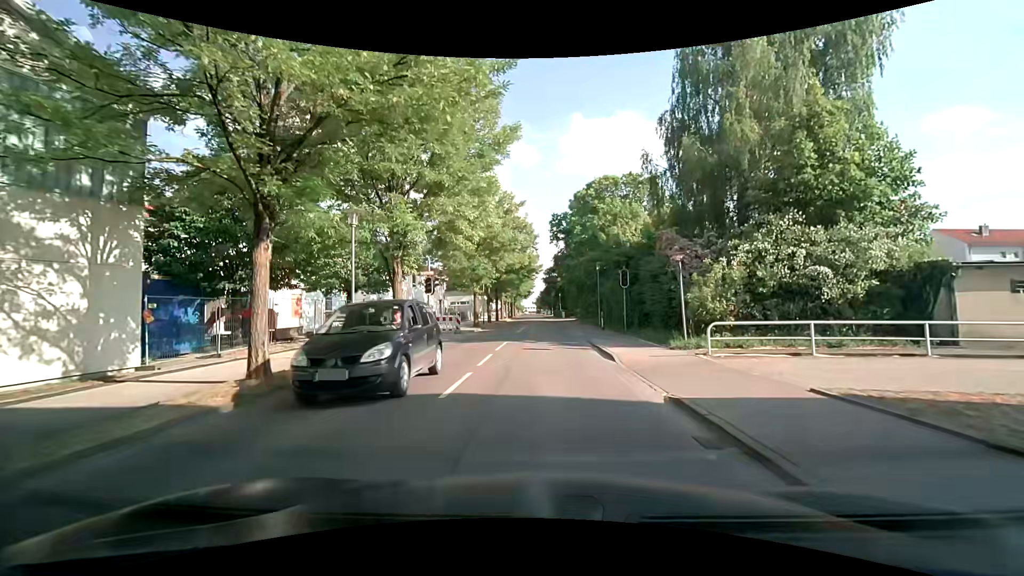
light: Day
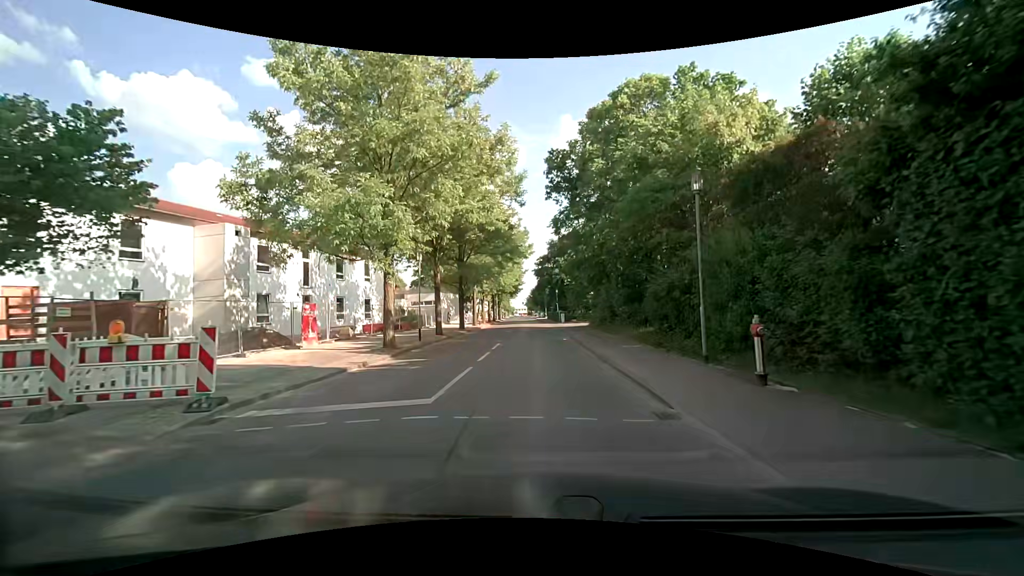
(0.0, +23.4) m; 0°
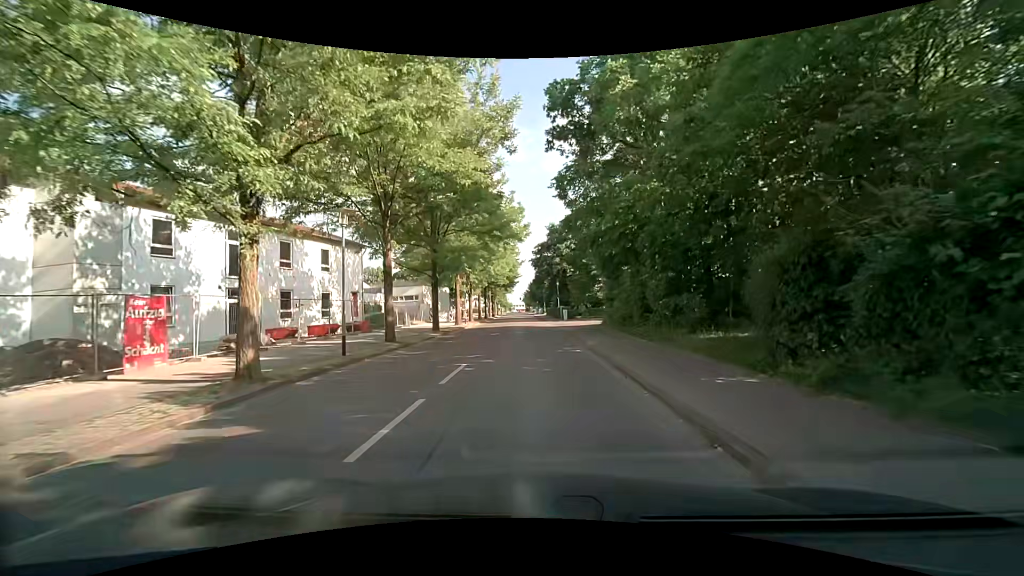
(0.0, +9.5) m; 0°
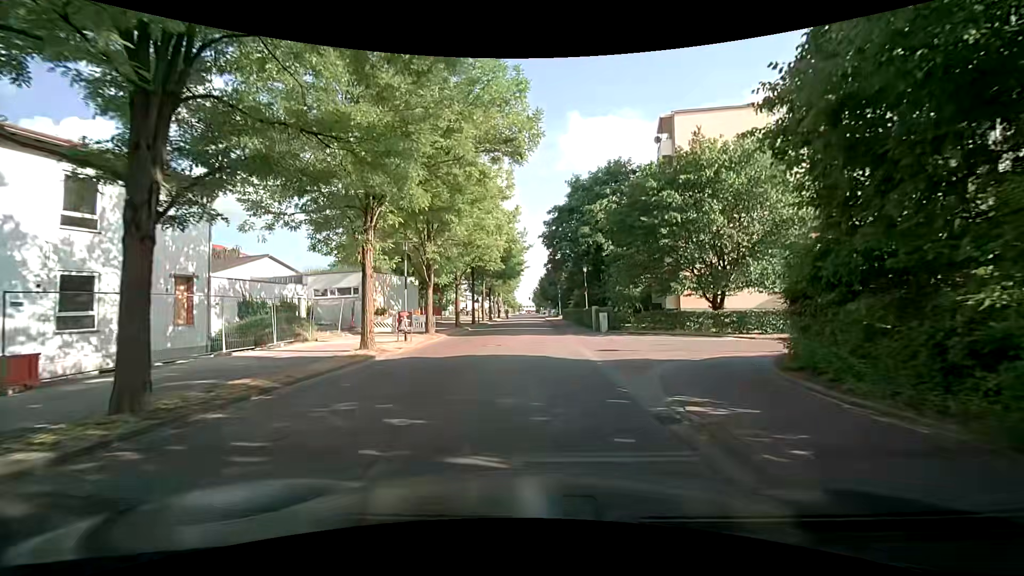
(-0.2, +23.3) m; -1°
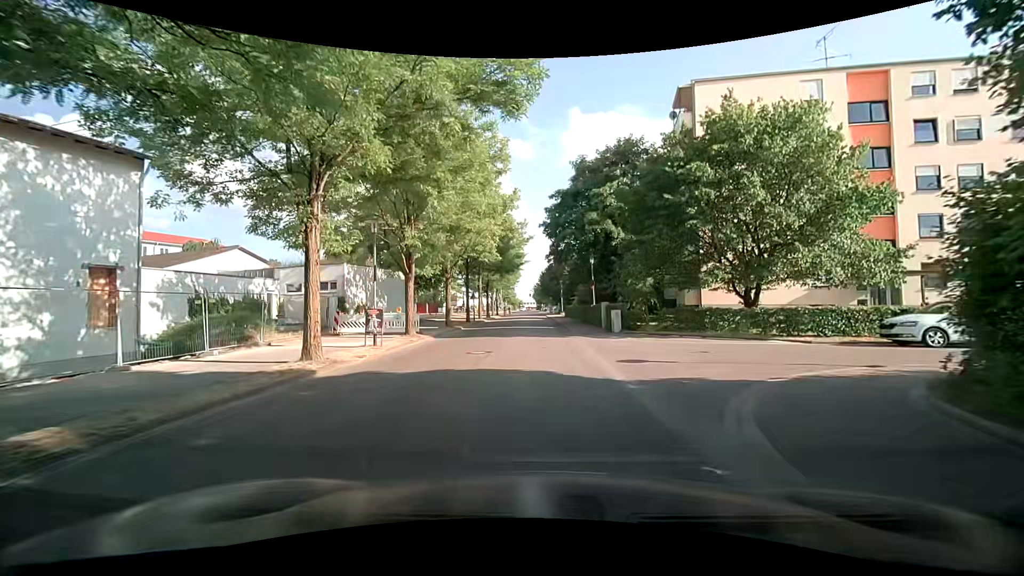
(0.0, +4.2) m; 0°
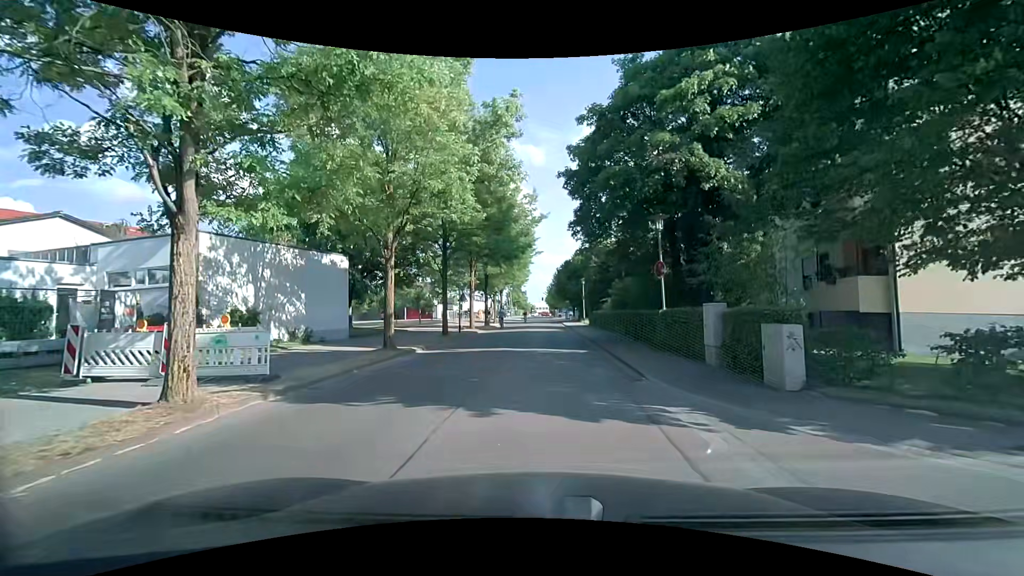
(-0.2, +15.2) m; -2°
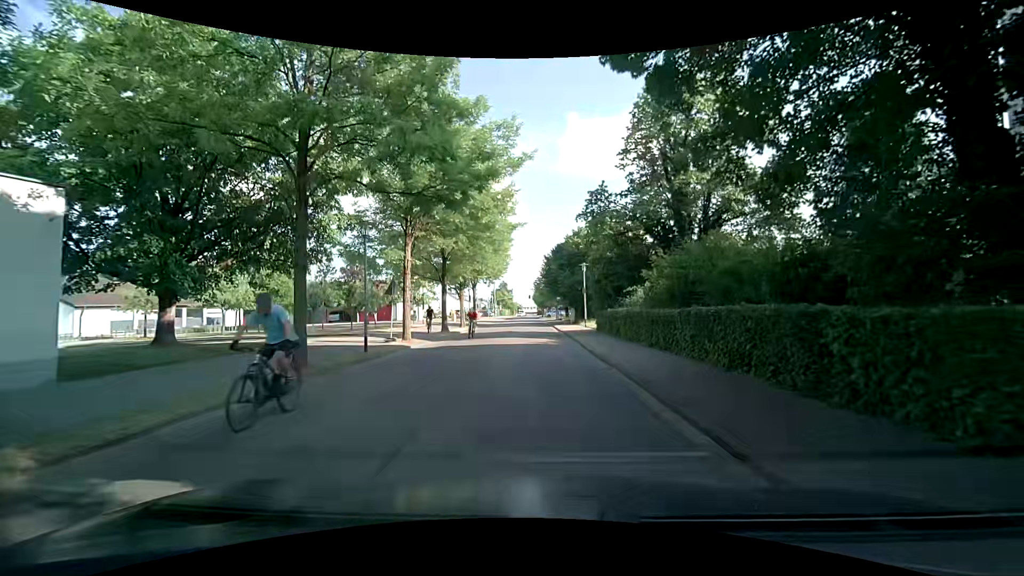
(+0.3, +15.5) m; +2°
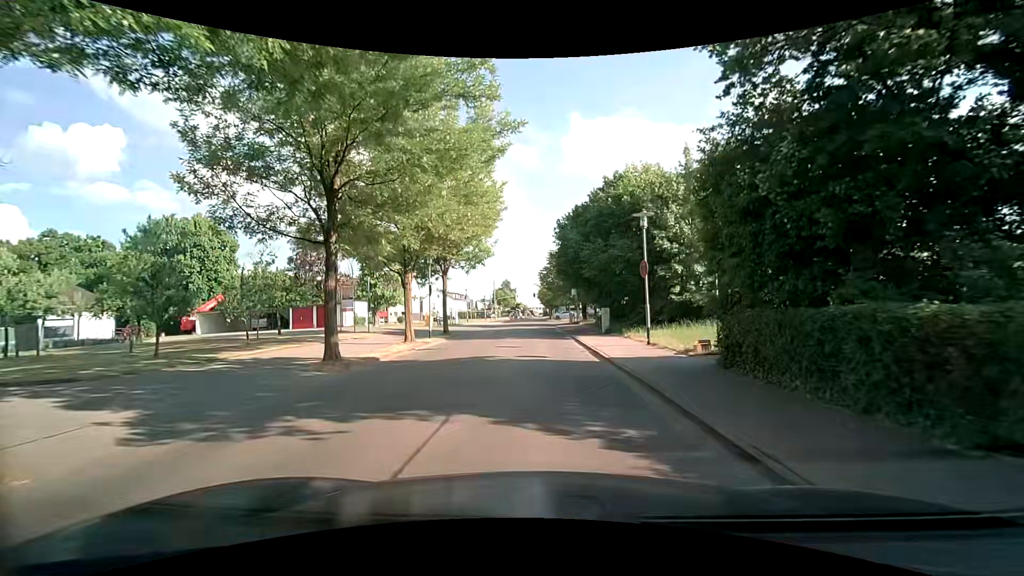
(-0.2, +19.1) m; -1°
(0, +10) (0, +20) (0, +30) (-1, +40) (-1, +50) (-1, +60) (-1, +70) (-1, +80) (-1, +90) (-1, +100) m
